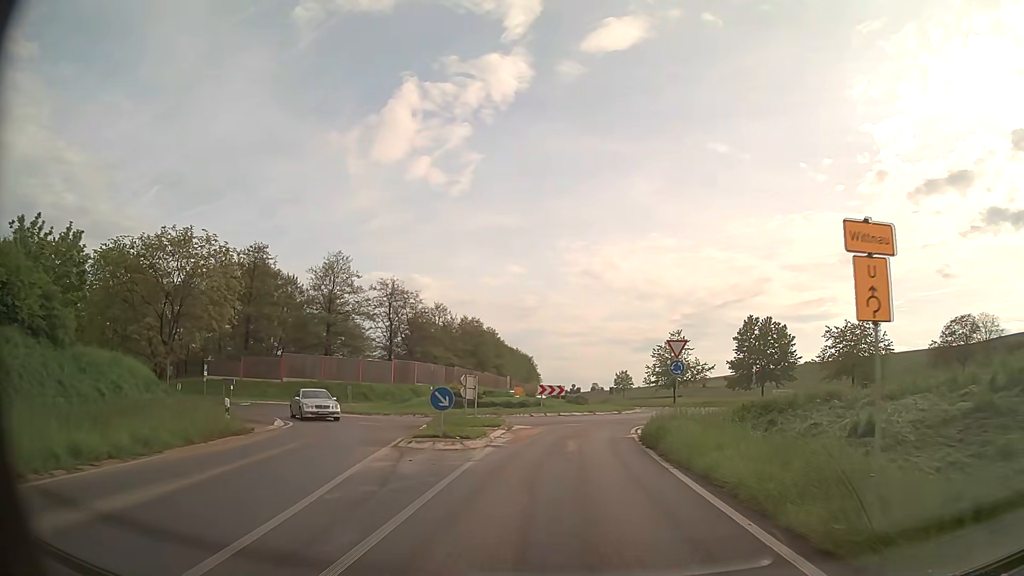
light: Day
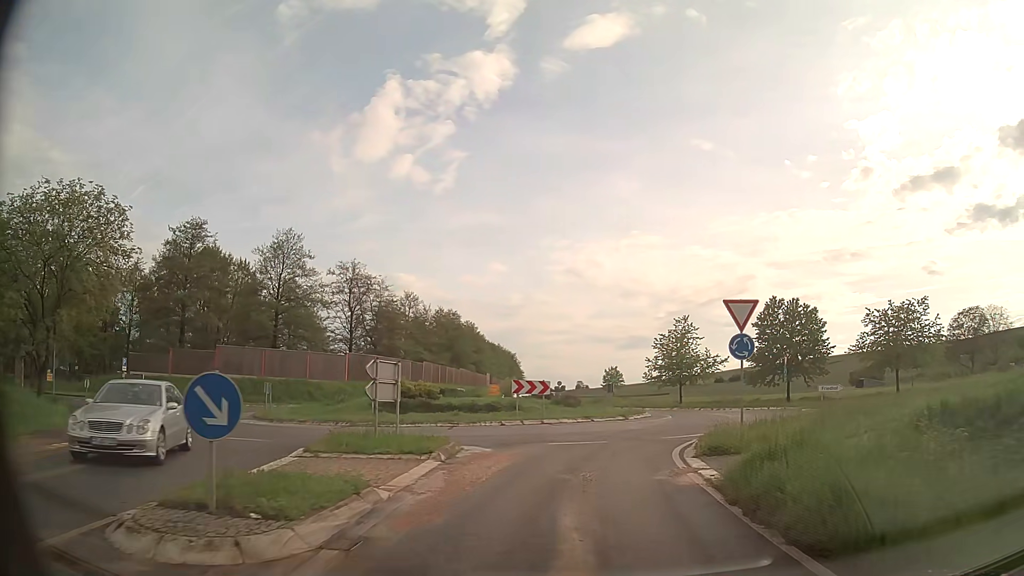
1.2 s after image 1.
(+0.2, +10.5) m; +2°
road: primary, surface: asphalt
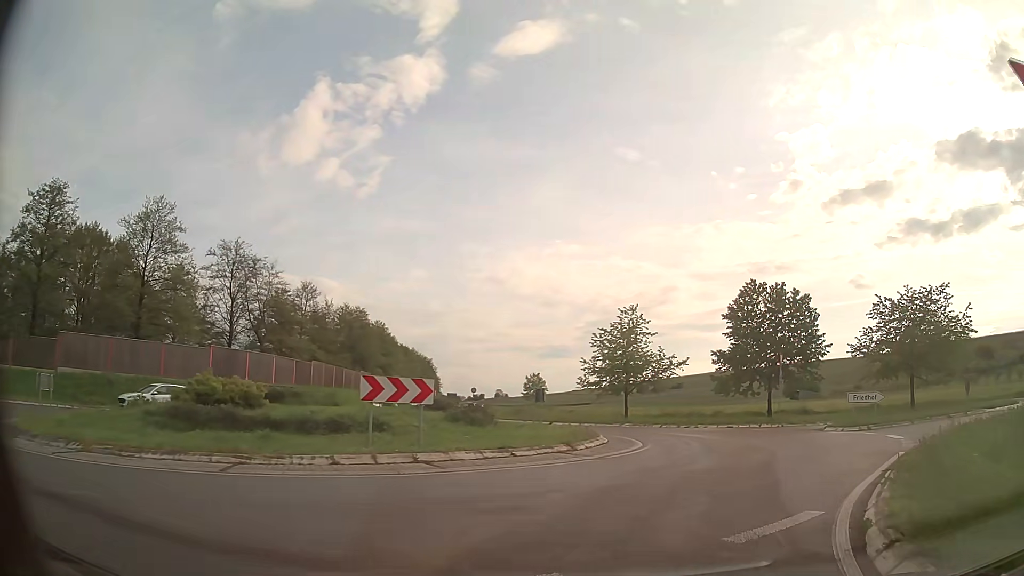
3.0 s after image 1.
(+0.4, +12.1) m; +6°
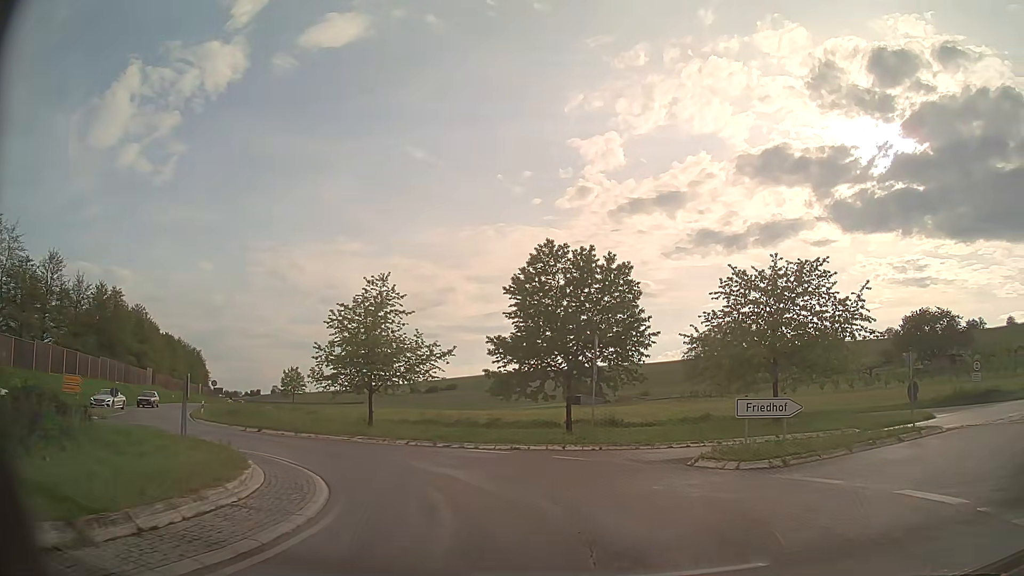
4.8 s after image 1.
(+2.1, +11.0) m; +19°
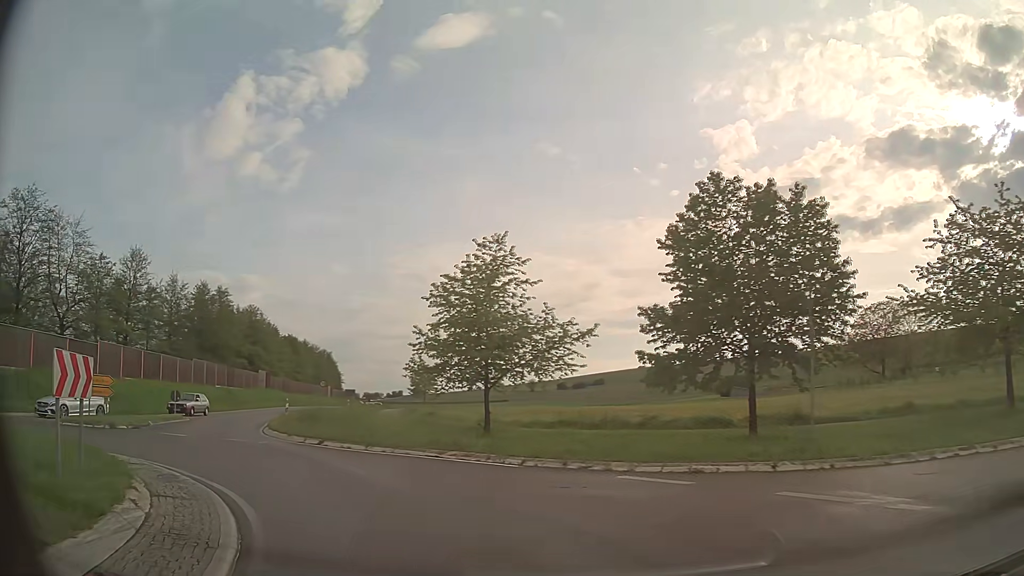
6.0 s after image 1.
(-0.6, +7.7) m; -12°
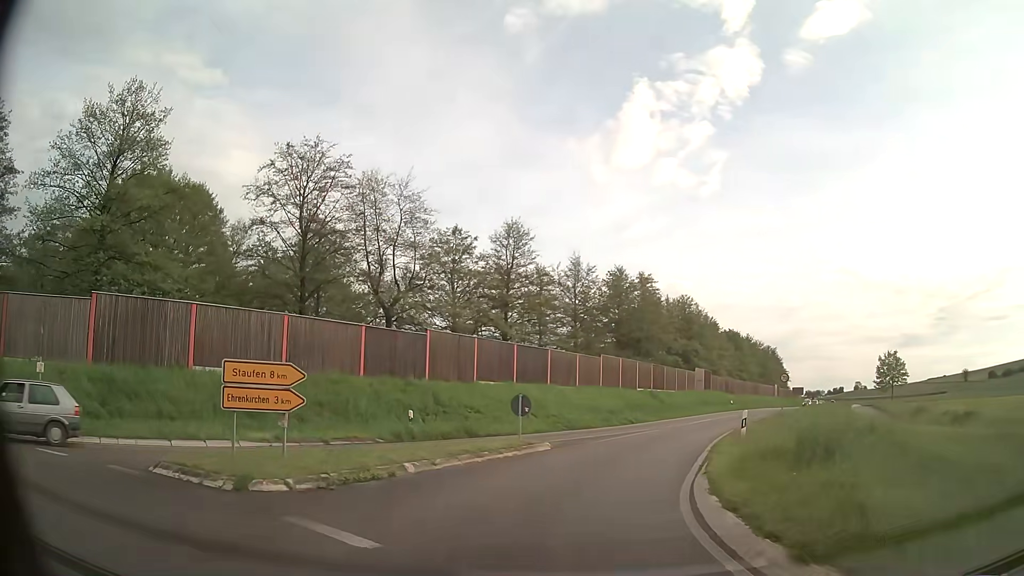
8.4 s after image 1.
(-5.8, +15.3) m; -39°
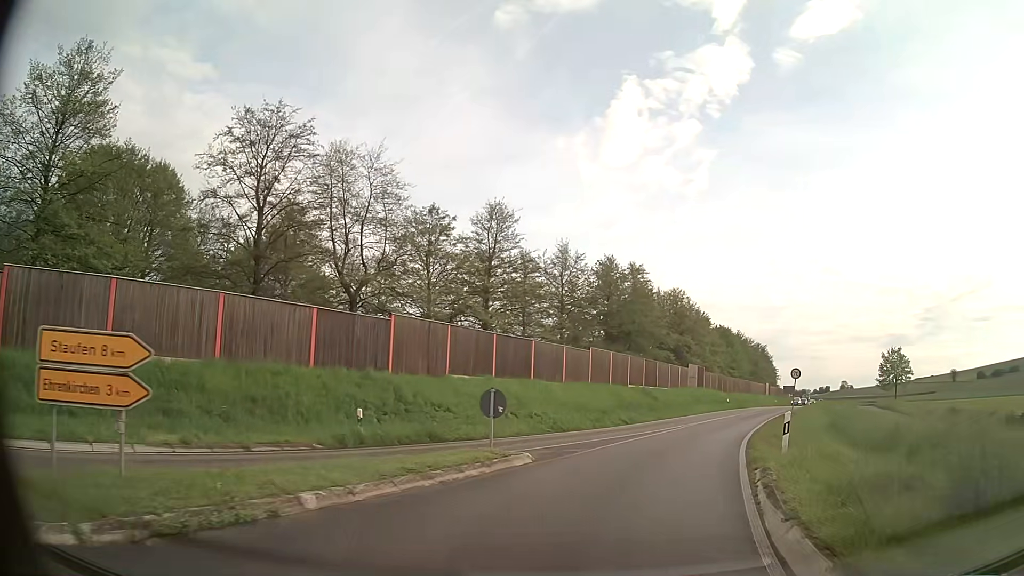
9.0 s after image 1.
(+0.1, +4.5) m; +2°
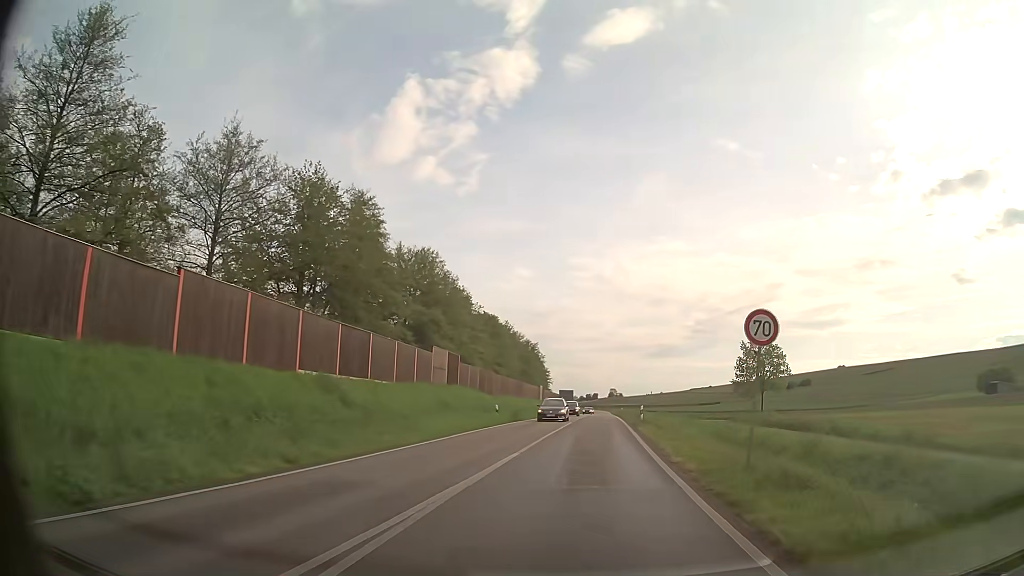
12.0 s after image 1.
(+5.8, +26.7) m; +20°
(0, +10) (+1, +20) (+2, +30) (+2, +40) (+3, +50) (+4, +60) (+5, +70) (+6, +80) (+6, +90) (+7, +100) m
